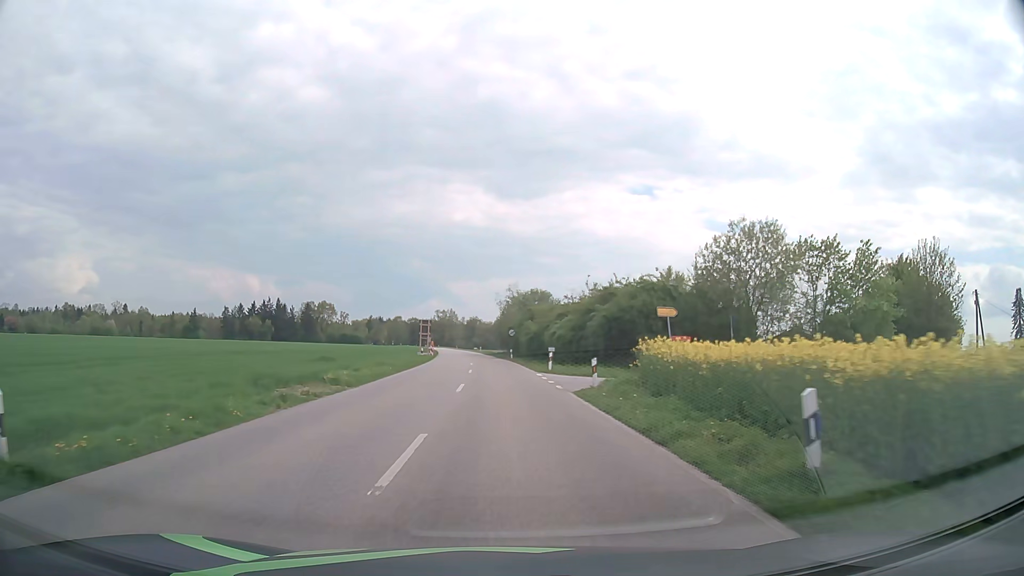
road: secondary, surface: asphalt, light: Day
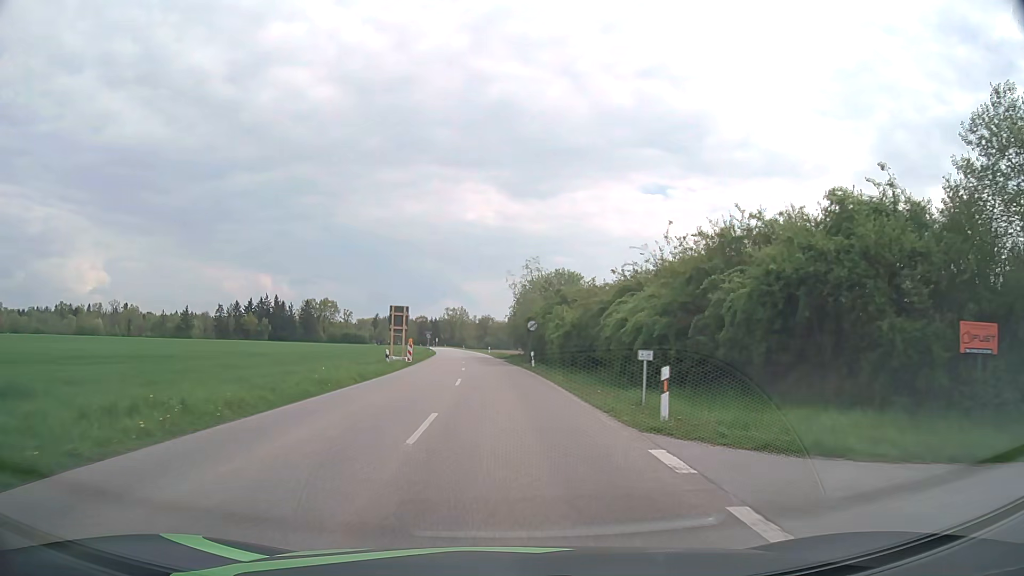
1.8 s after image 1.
(-0.1, +22.8) m; -1°
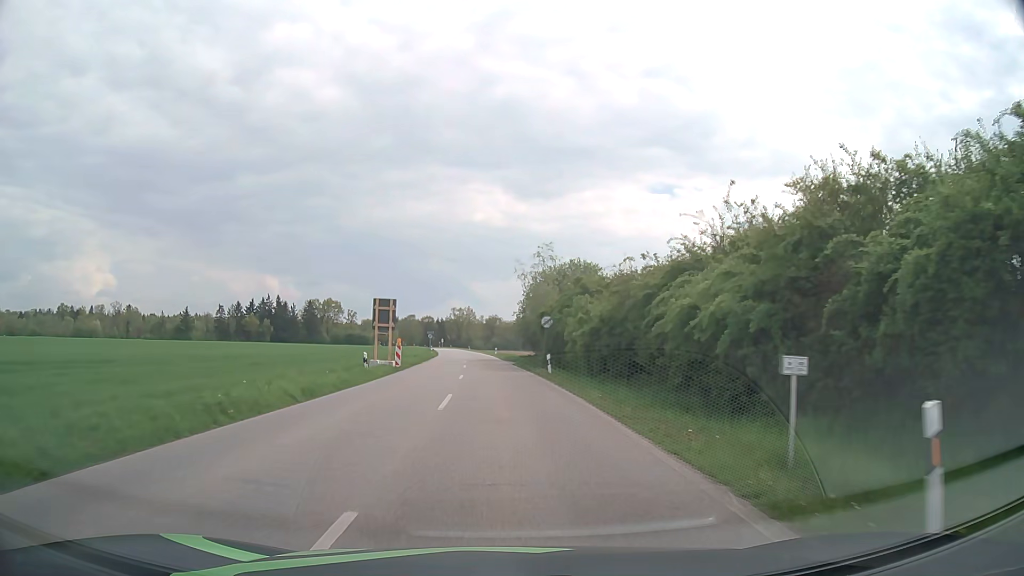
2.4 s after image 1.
(0.0, +7.6) m; -1°
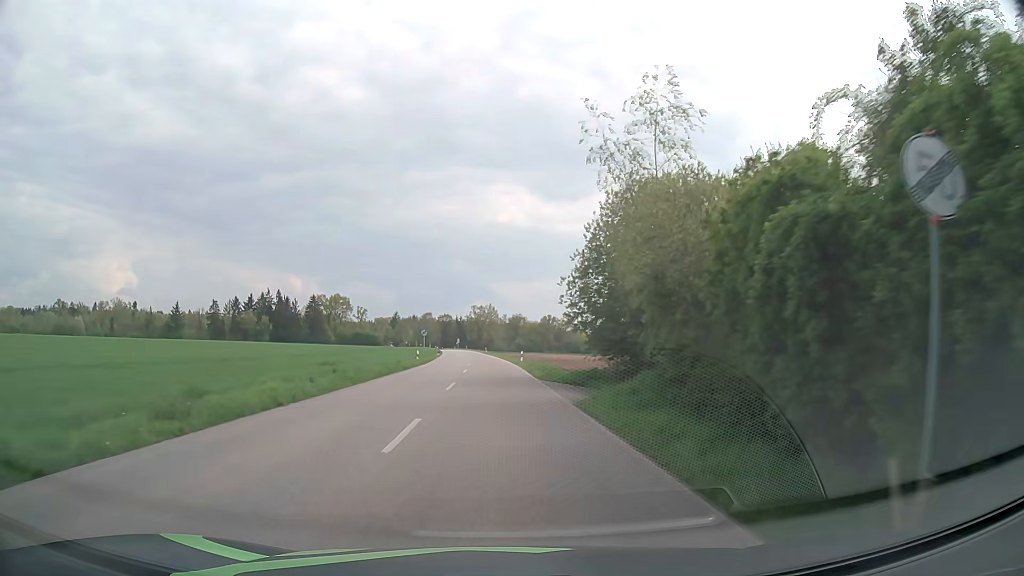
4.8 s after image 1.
(-0.6, +31.3) m; -2°
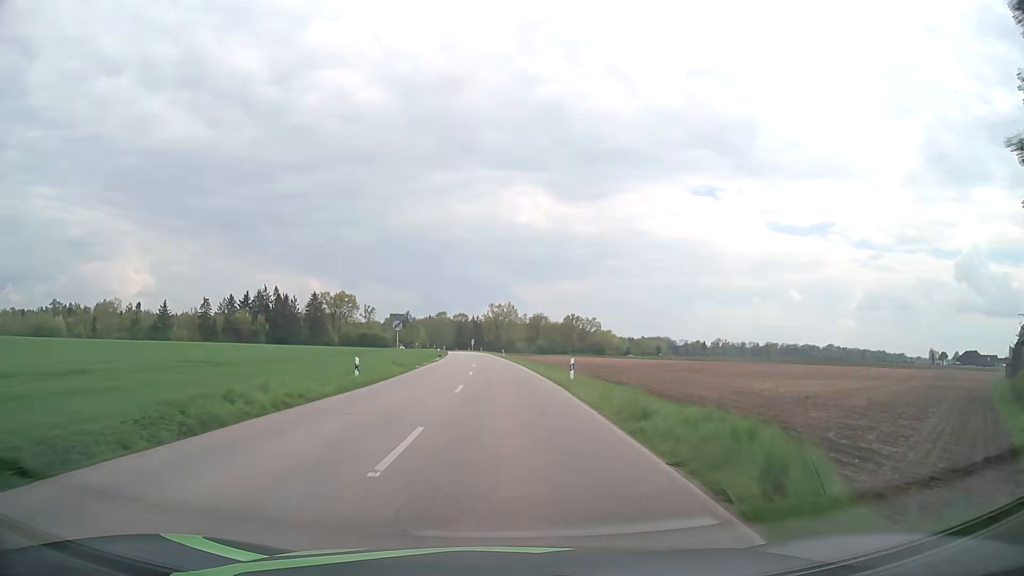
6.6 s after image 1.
(-0.4, +26.7) m; -2°
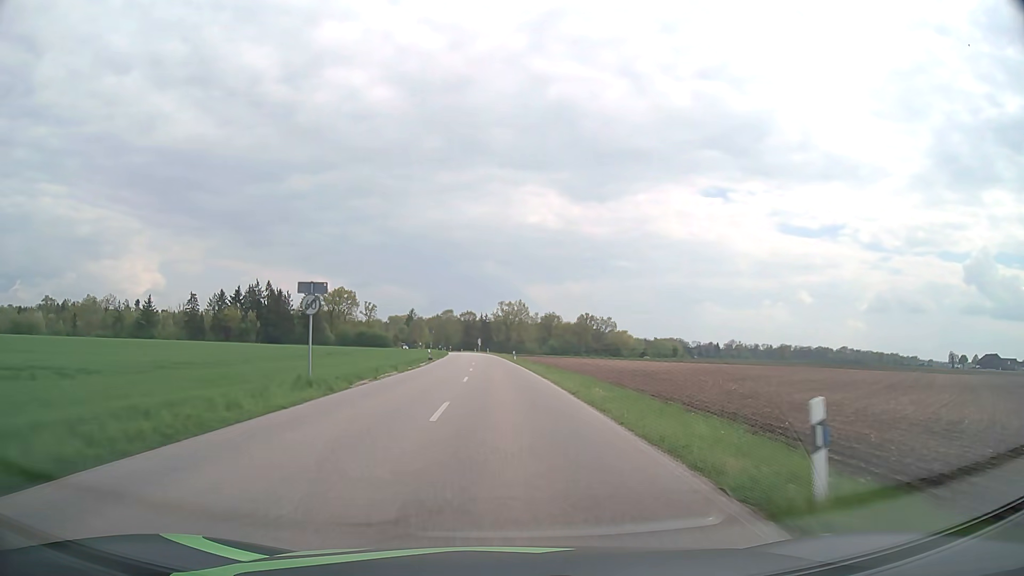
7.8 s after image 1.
(-0.1, +19.6) m; -1°
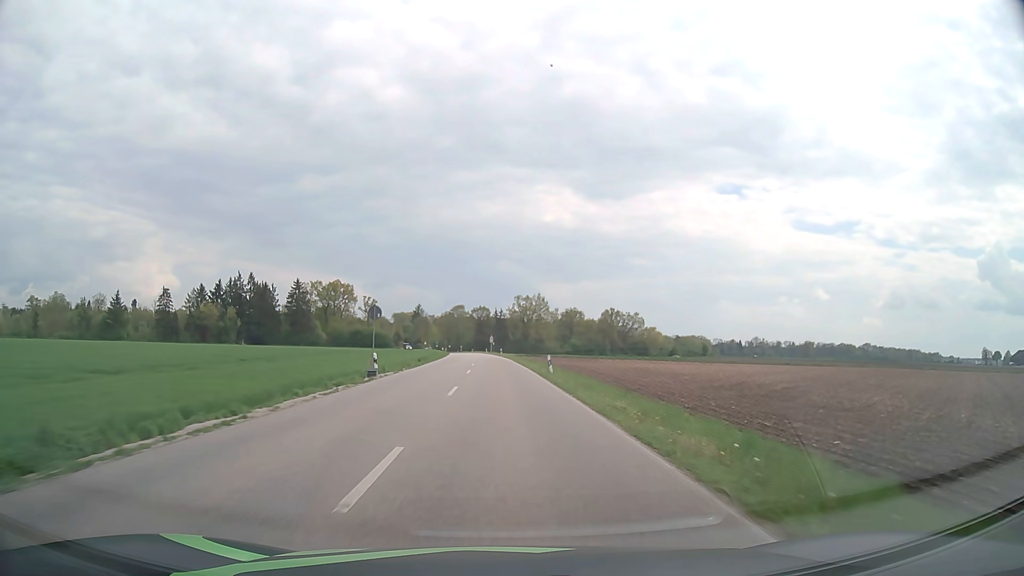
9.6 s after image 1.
(-0.4, +31.8) m; -1°
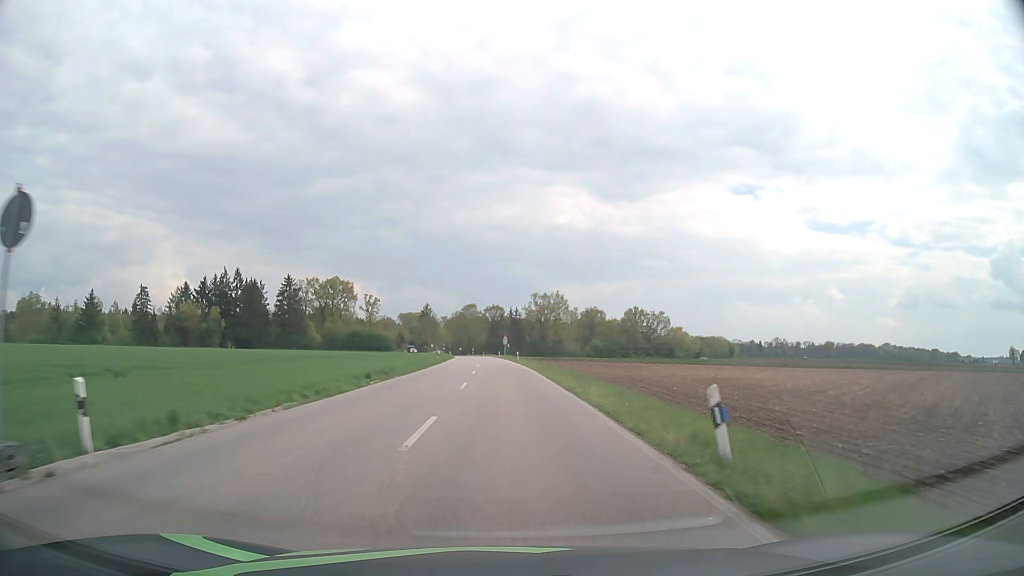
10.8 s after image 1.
(-0.2, +22.7) m; -1°
(0, +10) (0, +20) (0, +30) (-1, +40) (-1, +50) (-1, +60) (-1, +70) (-2, +80) (-2, +90) (-3, +100) m
